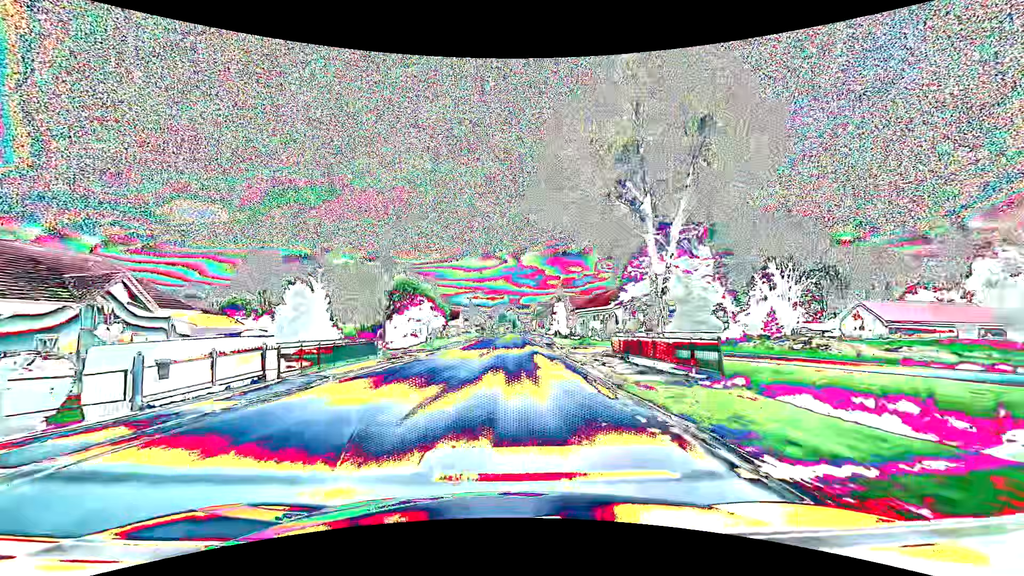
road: primary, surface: asphalt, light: Day
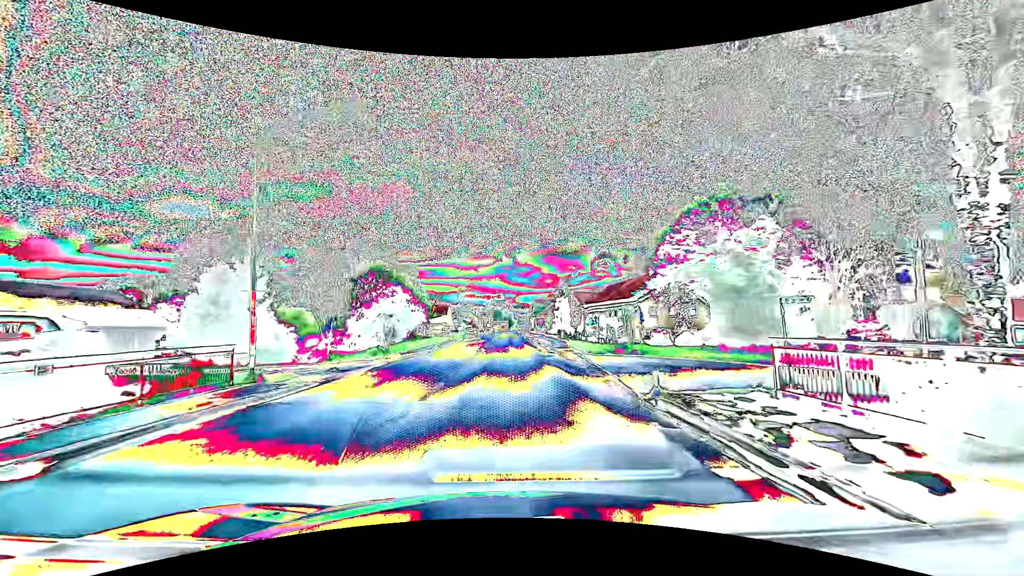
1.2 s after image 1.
(0.0, +15.8) m; 0°
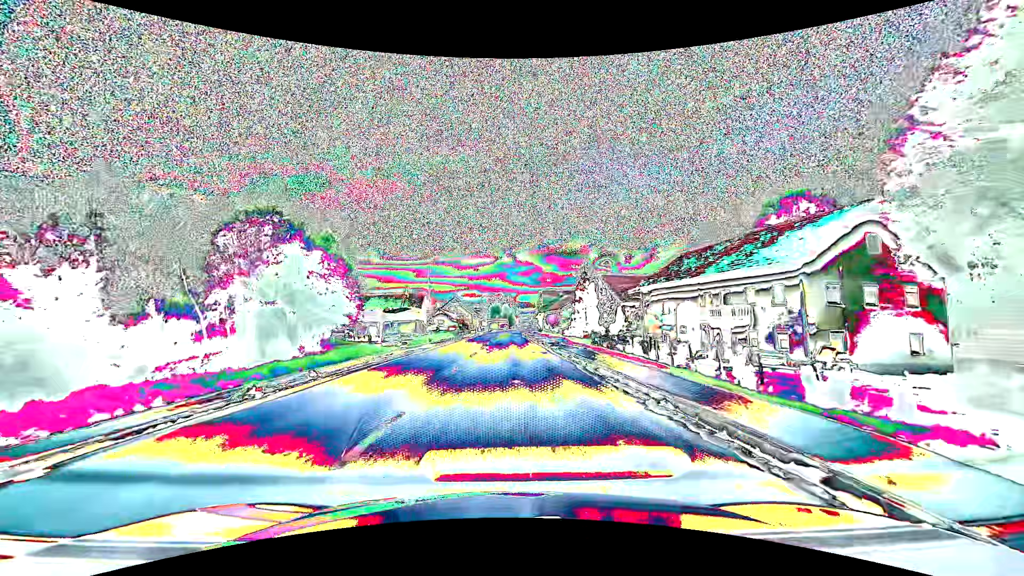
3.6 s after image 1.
(+0.1, +31.6) m; 0°
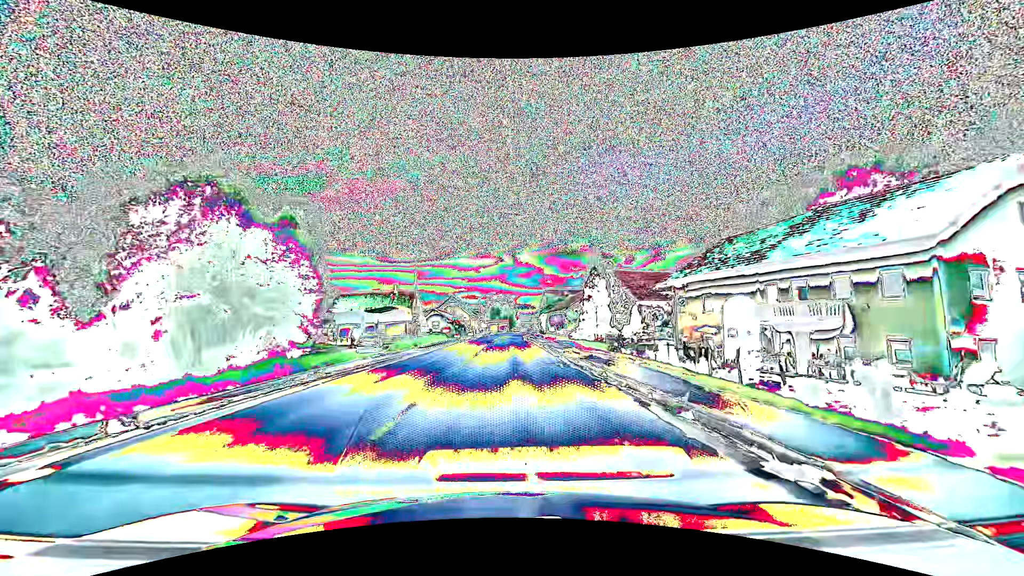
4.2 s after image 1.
(0.0, +7.9) m; 0°
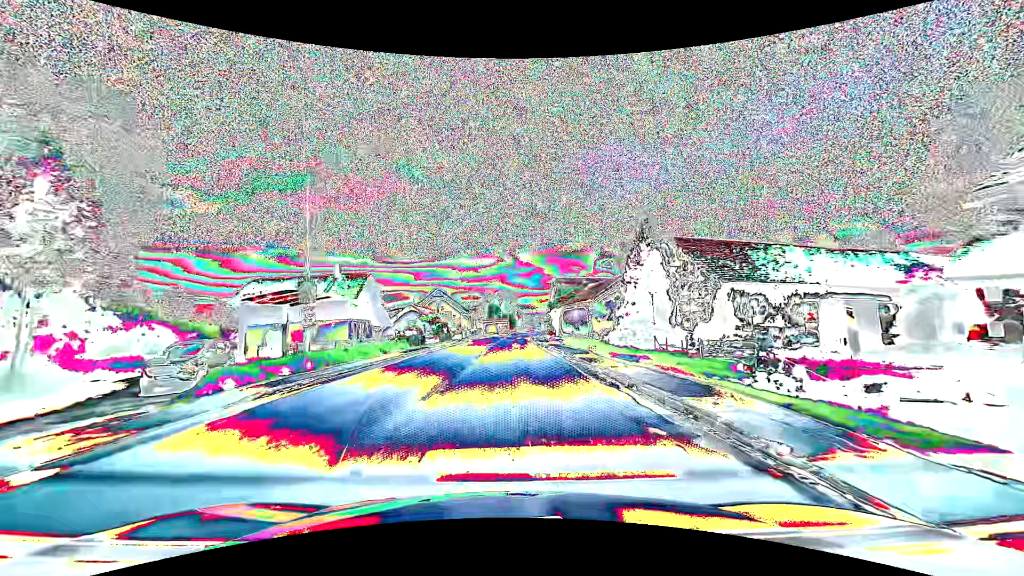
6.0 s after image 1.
(0.0, +23.7) m; 0°
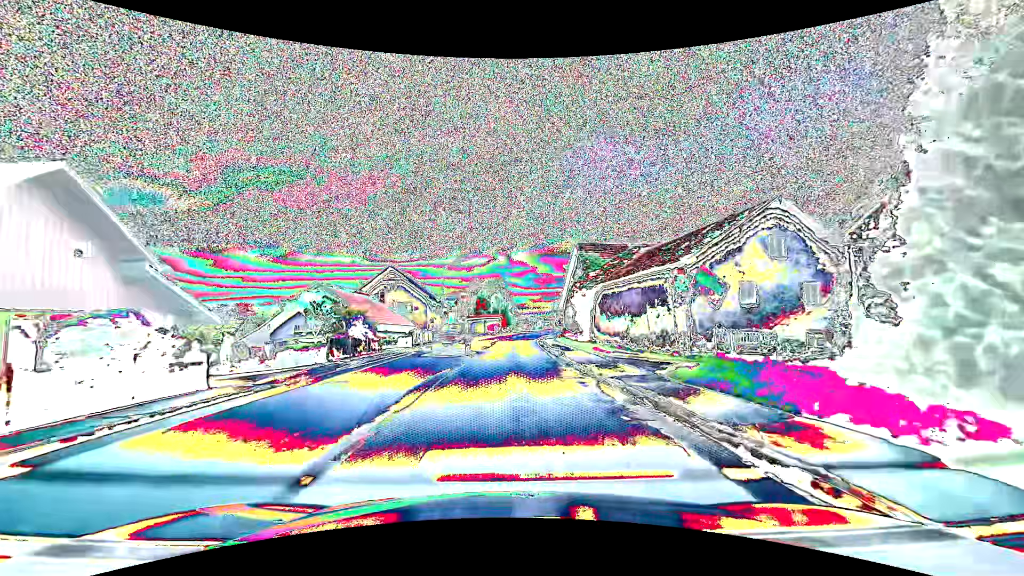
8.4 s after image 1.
(+0.1, +31.7) m; +1°
(0, +10) (0, +20) (0, +30) (+1, +40) (+1, +50) (+2, +60) (+3, +70) (+4, +80) (+5, +90) (+7, +99) m
